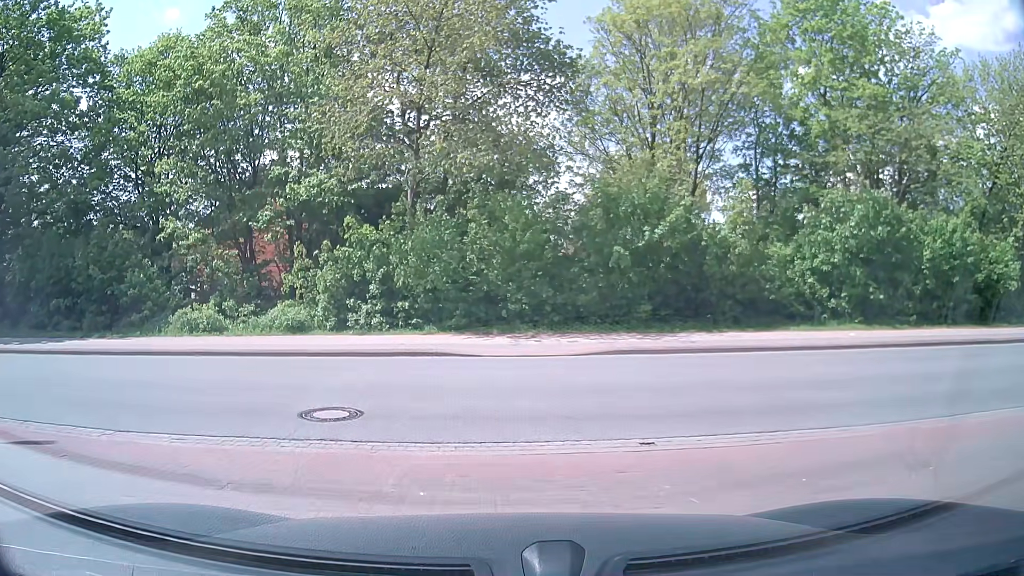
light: Day
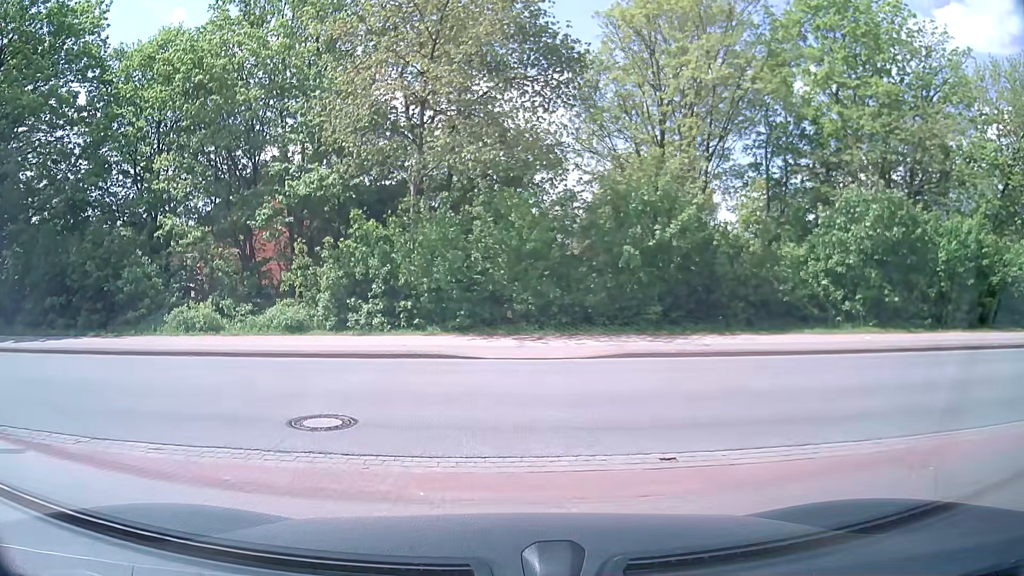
(0.0, +0.6) m; 0°
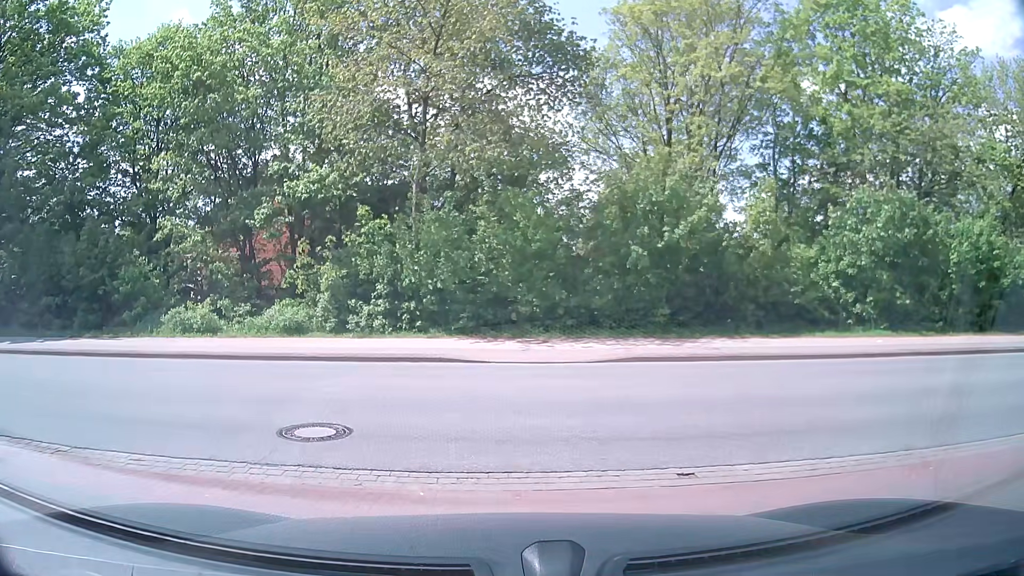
(0.0, +0.5) m; 0°
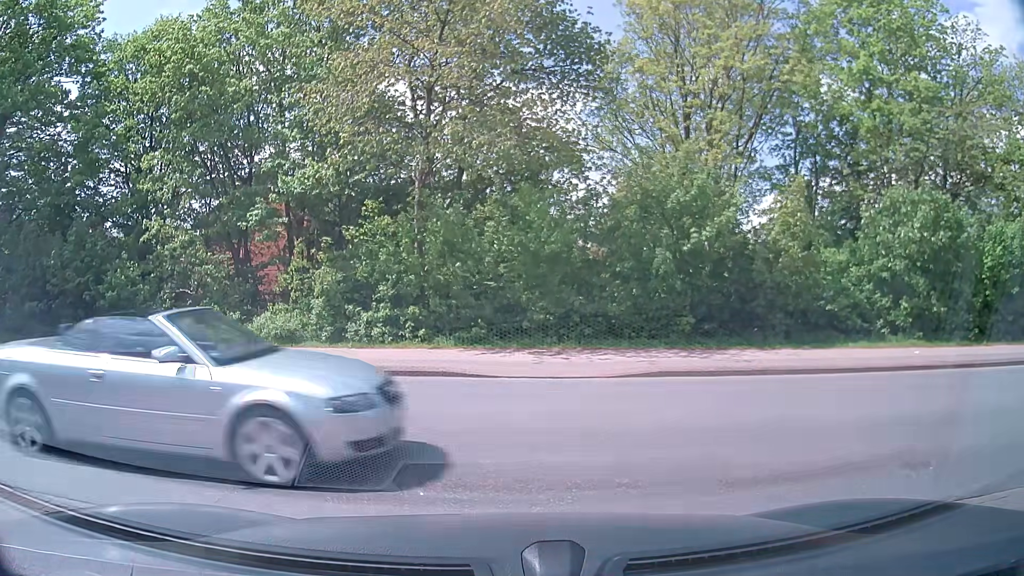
(0.0, +1.5) m; 0°
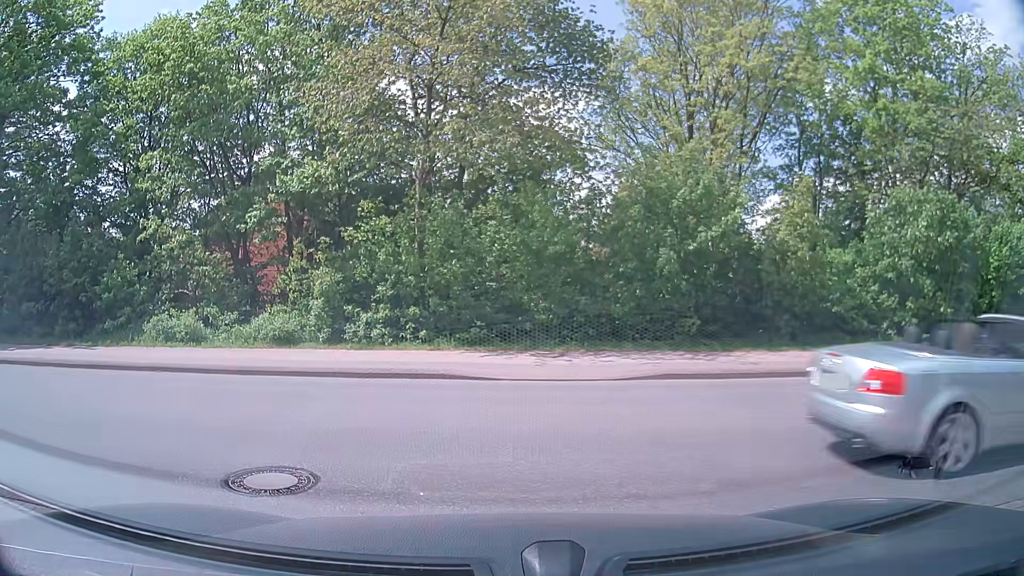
(0.0, +0.3) m; 0°
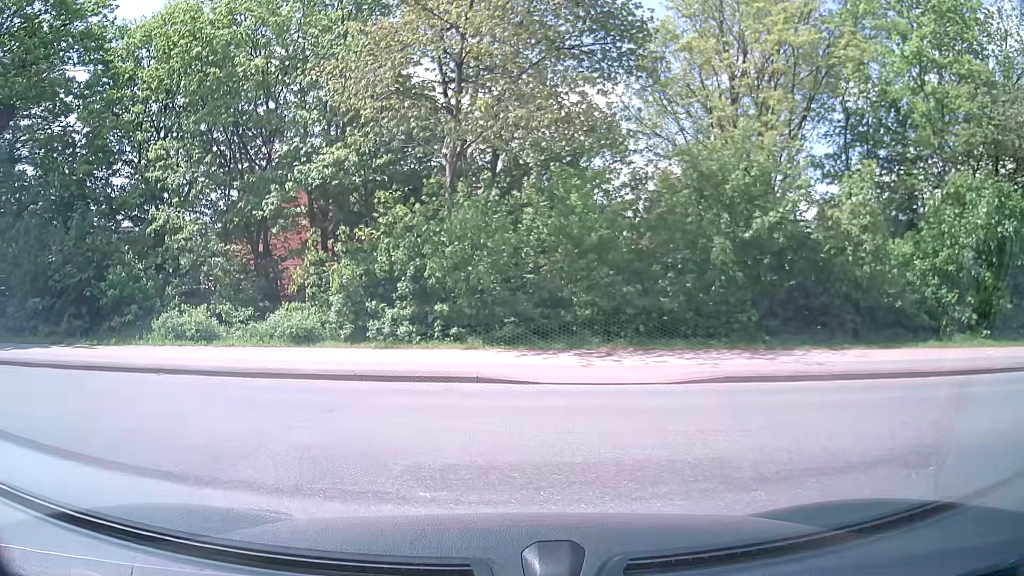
(0.0, +1.6) m; -3°
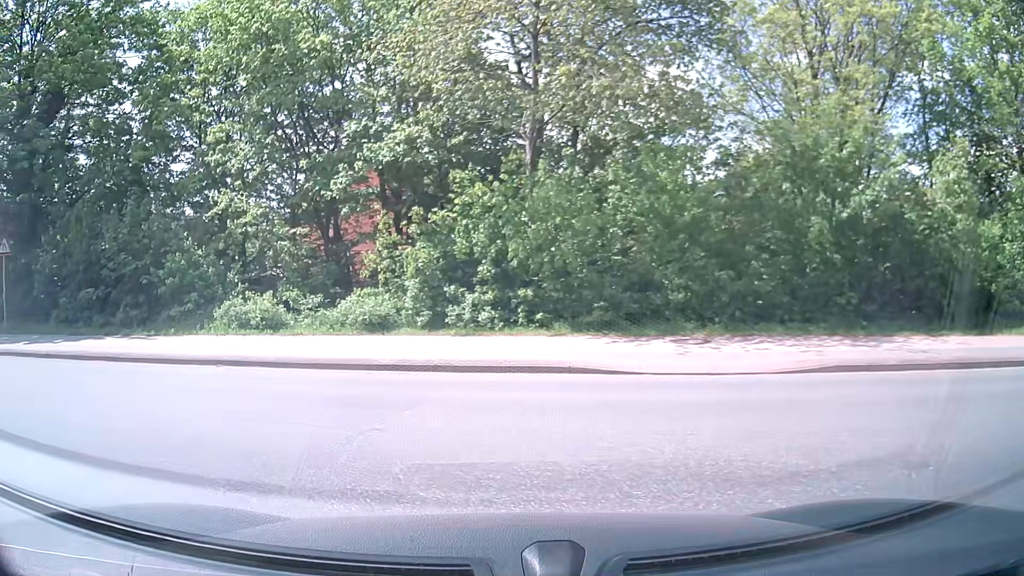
(-0.1, +1.1) m; -8°
